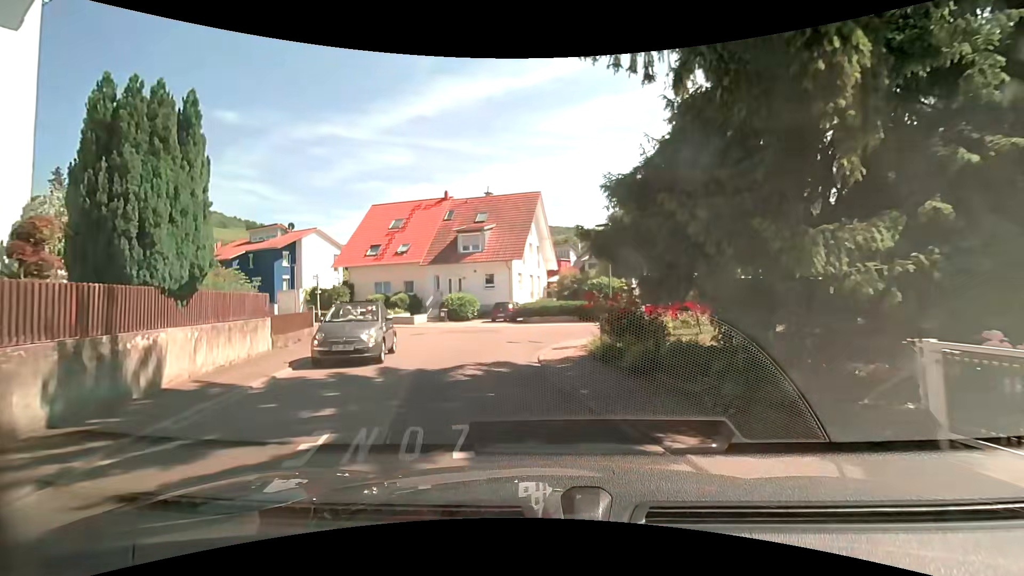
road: unclassified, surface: asphalt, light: Day
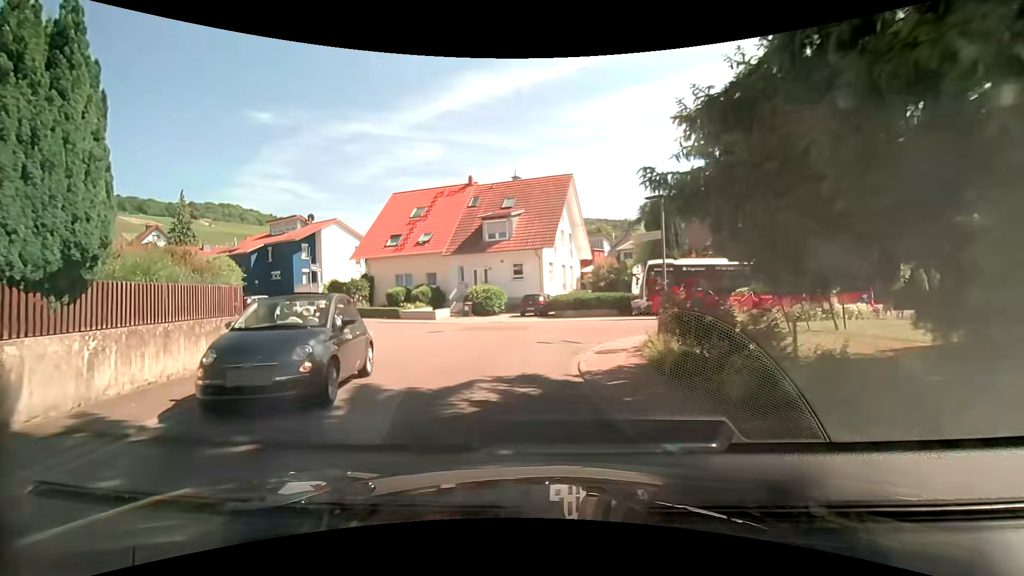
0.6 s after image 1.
(0.0, +3.3) m; -3°
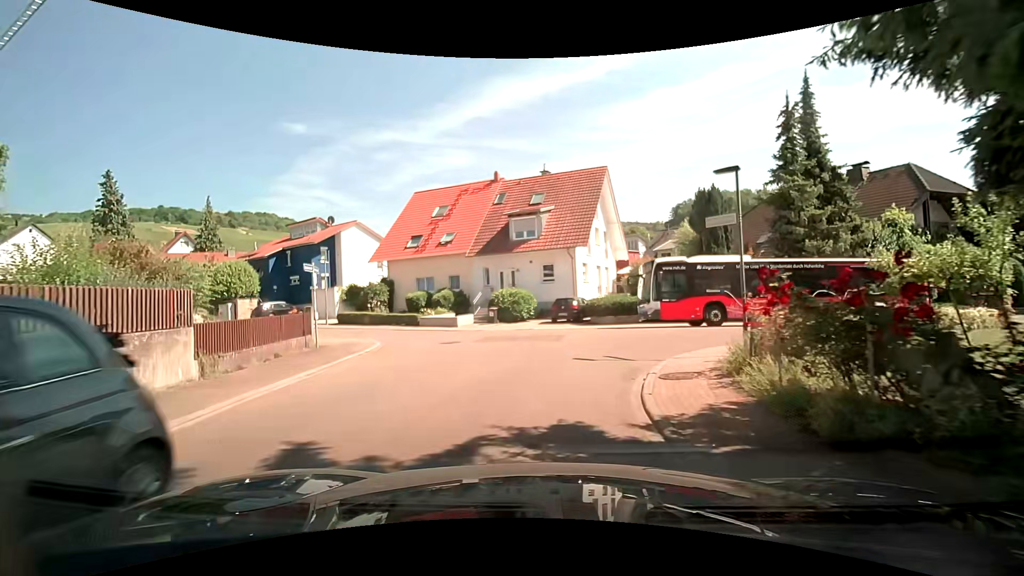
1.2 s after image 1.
(-0.1, +3.2) m; -4°
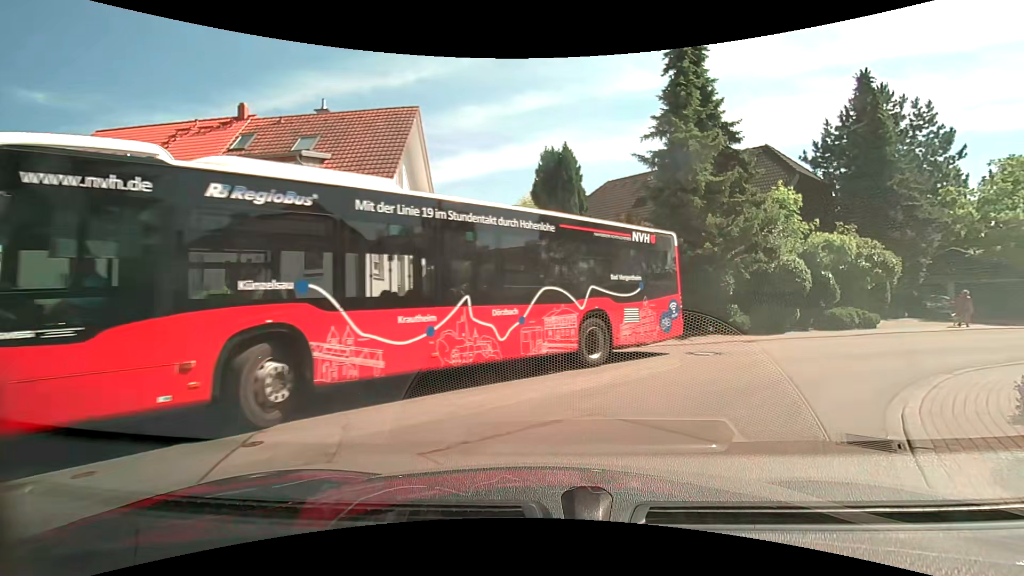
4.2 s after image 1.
(+1.1, +12.5) m; +24°
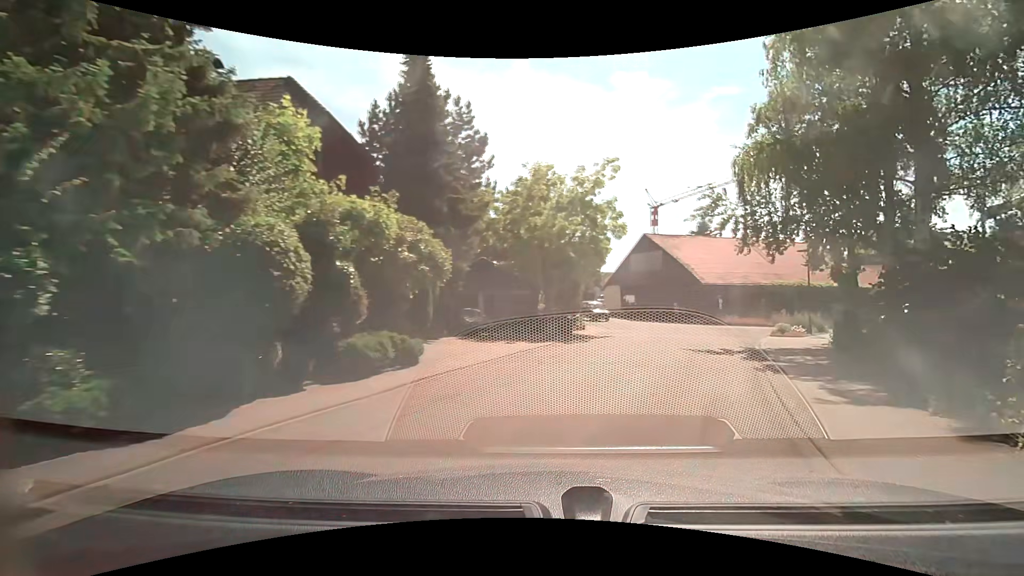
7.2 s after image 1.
(+5.3, +11.9) m; +47°
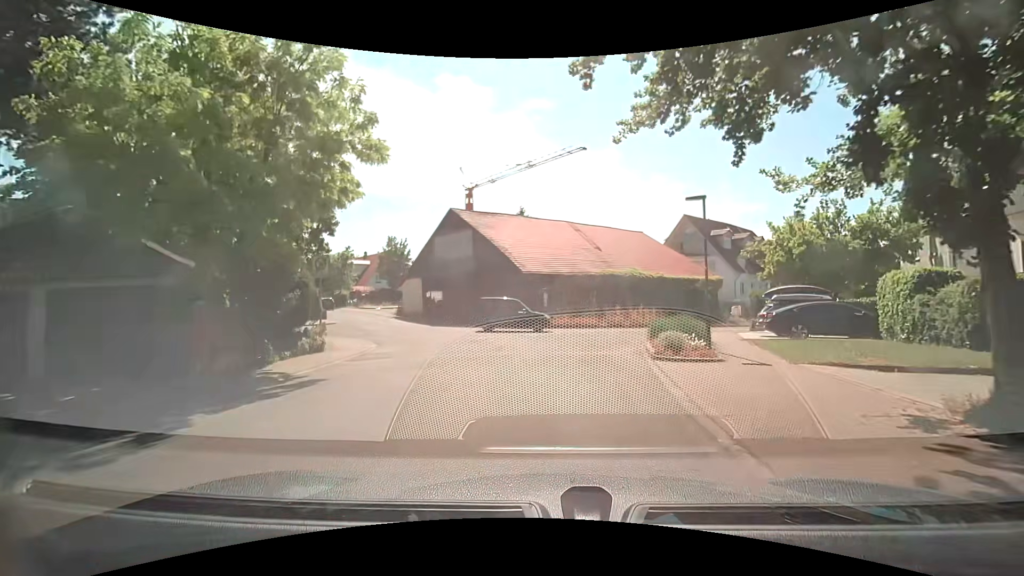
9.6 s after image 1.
(+3.4, +14.4) m; +18°
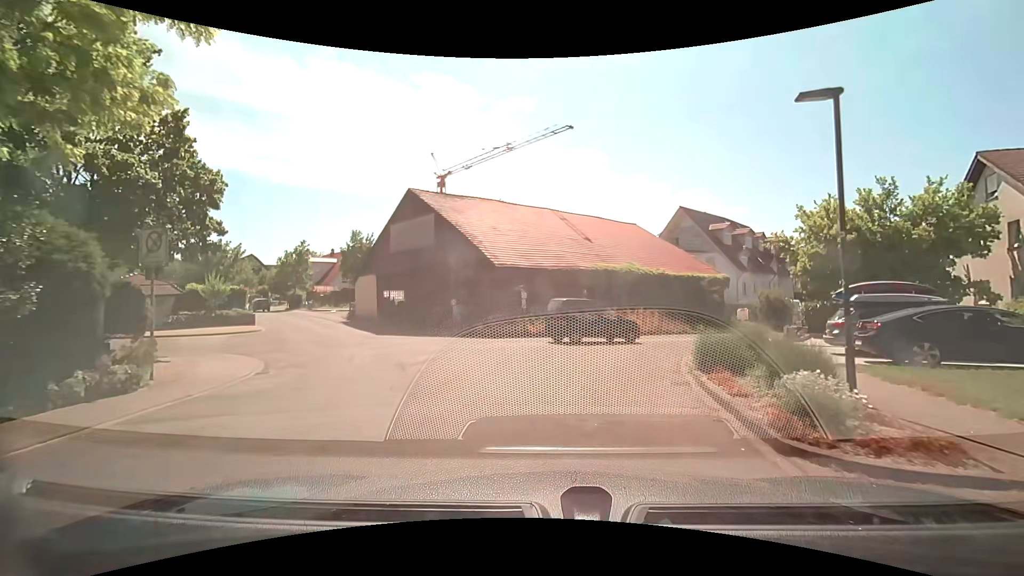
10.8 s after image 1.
(+0.3, +7.3) m; +3°
